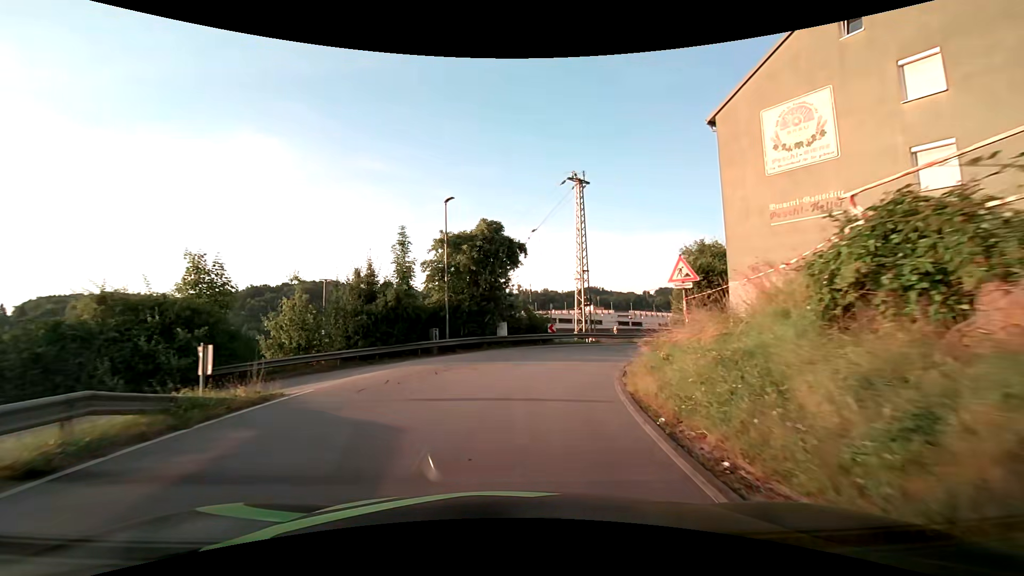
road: residential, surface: asphalt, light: Day
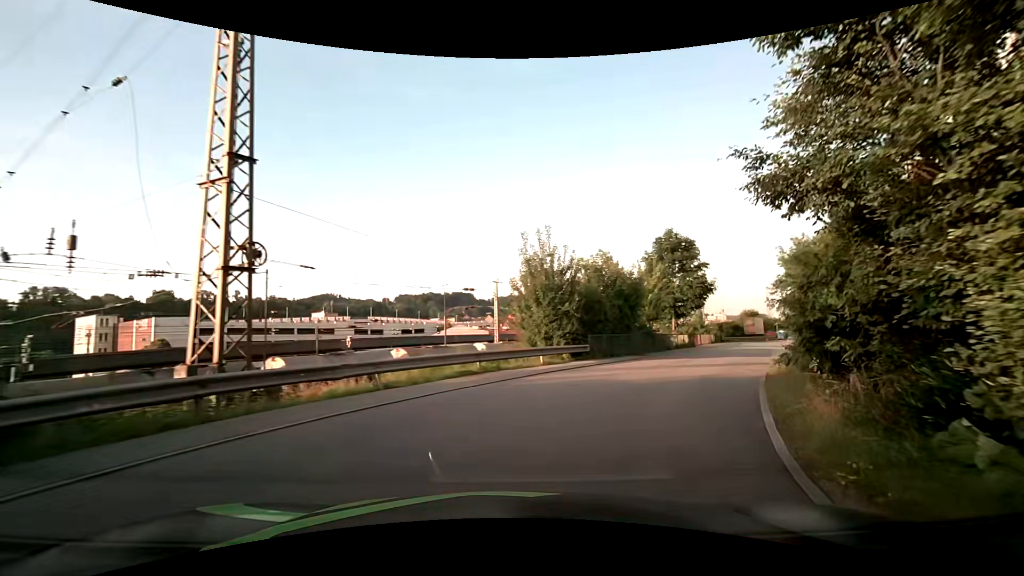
(+4.2, +23.7) m; +28°
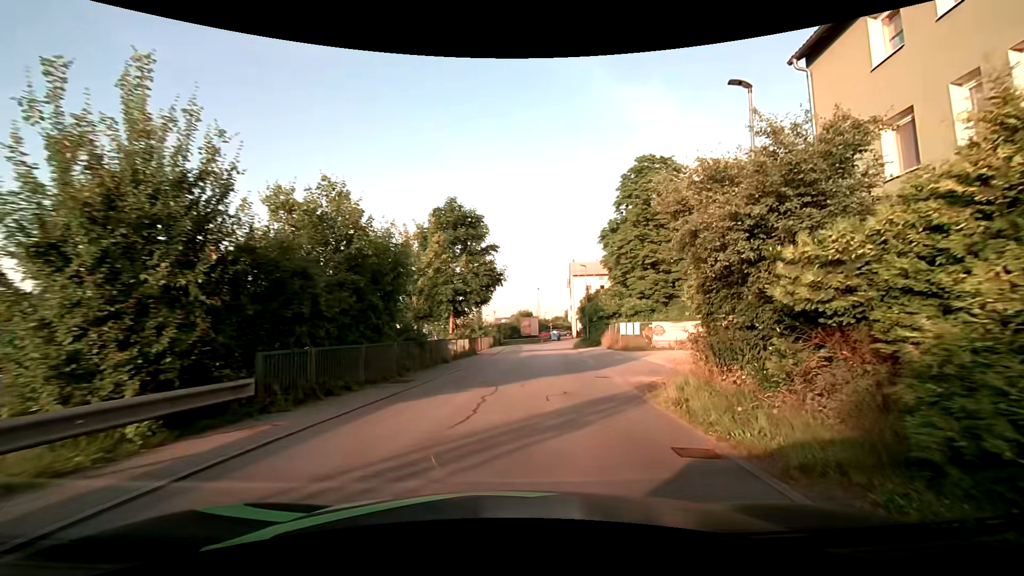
(+2.9, +12.4) m; +26°
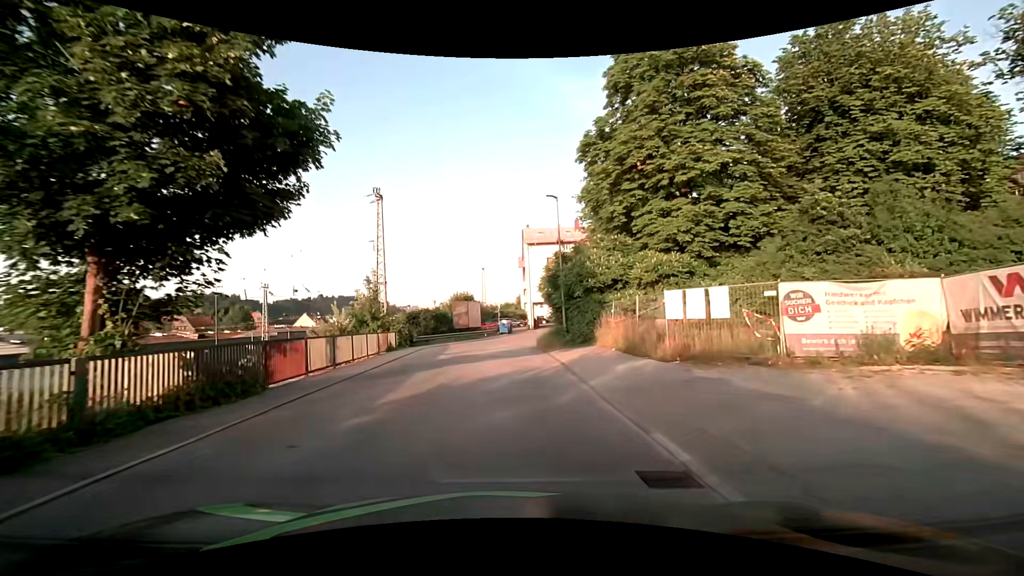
(+2.5, +23.1) m; +7°
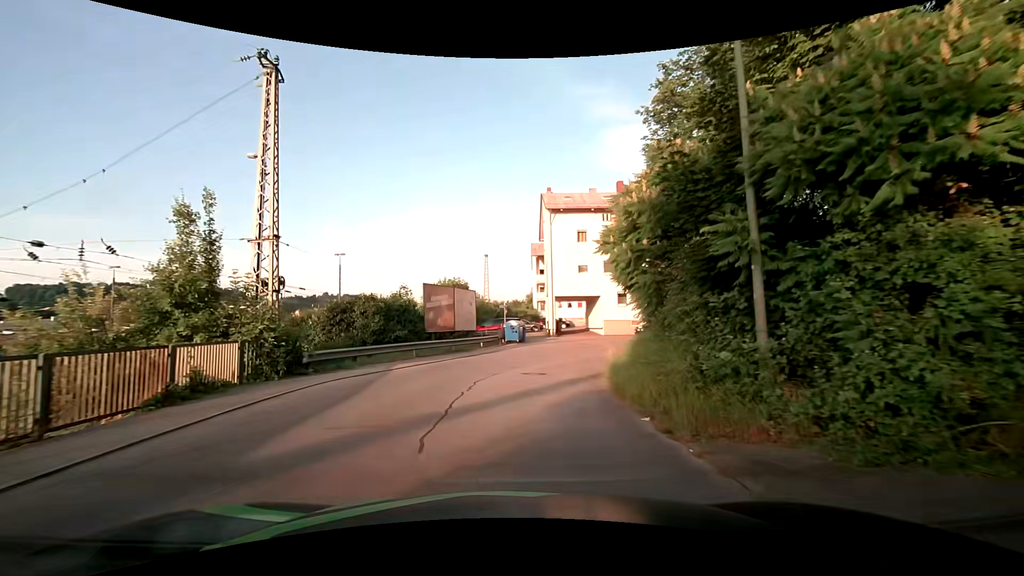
(-0.5, +19.8) m; -2°
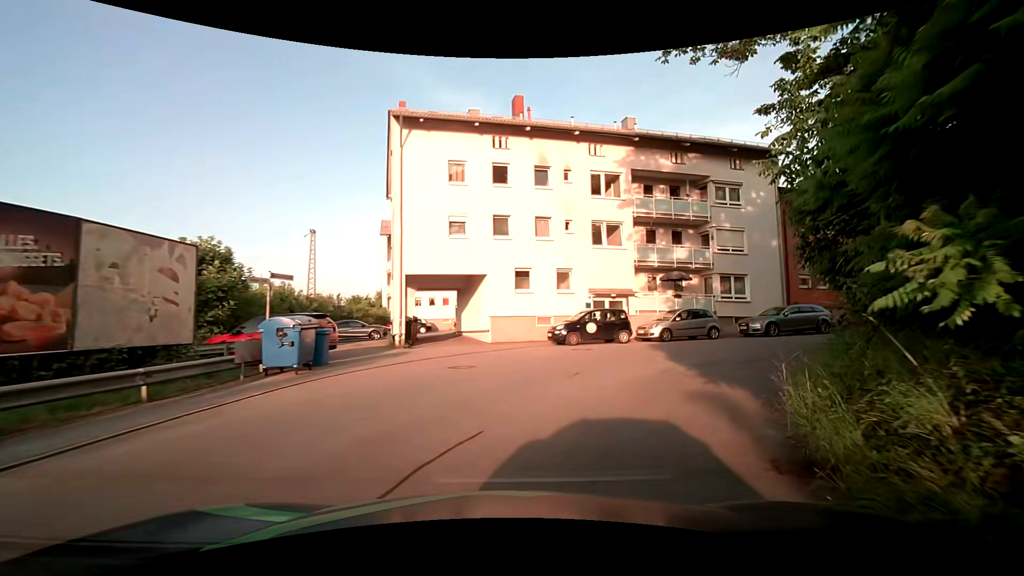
(+1.8, +18.3) m; +14°
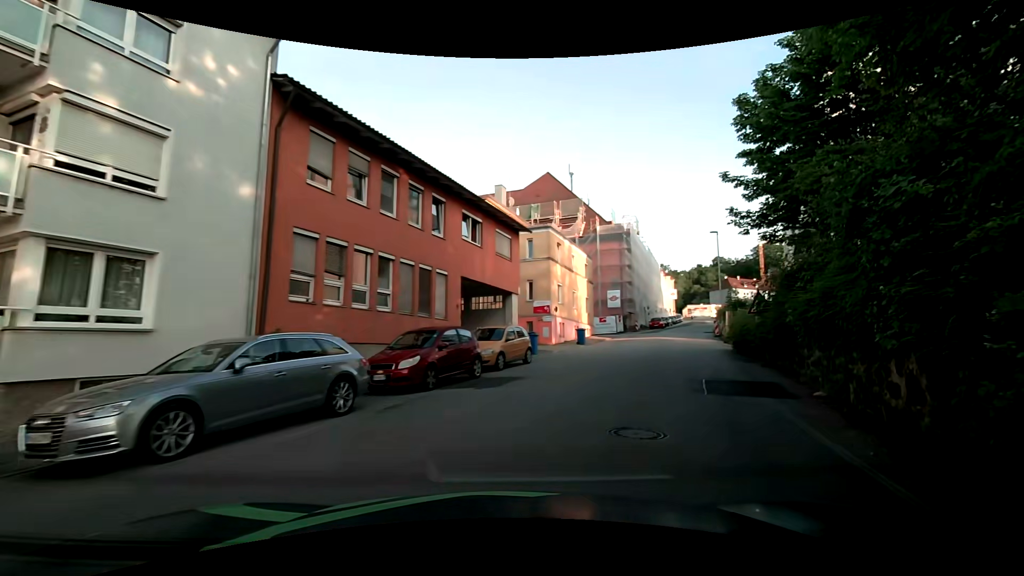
(+8.2, +17.1) m; +54°
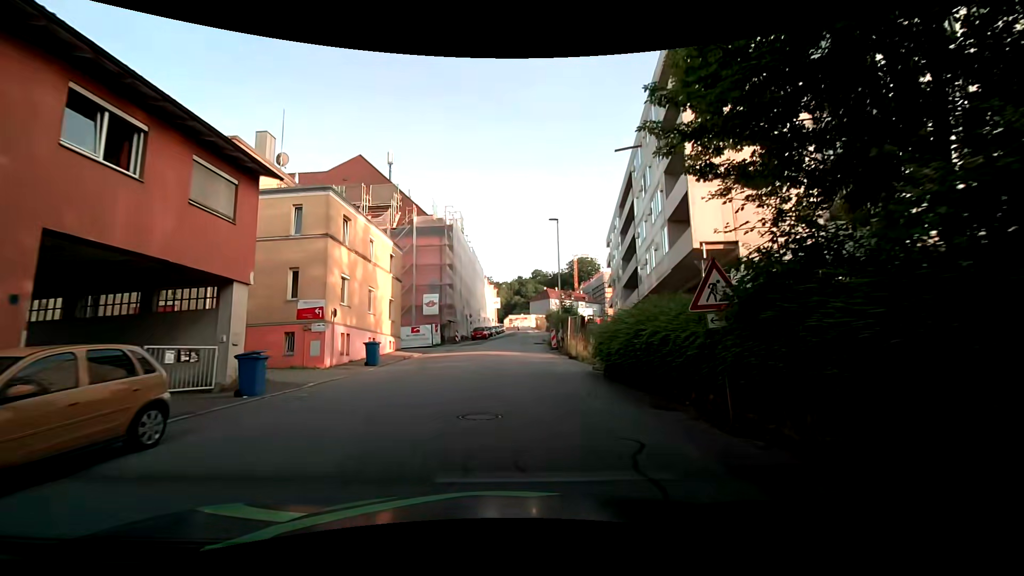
(+2.6, +10.5) m; +20°
